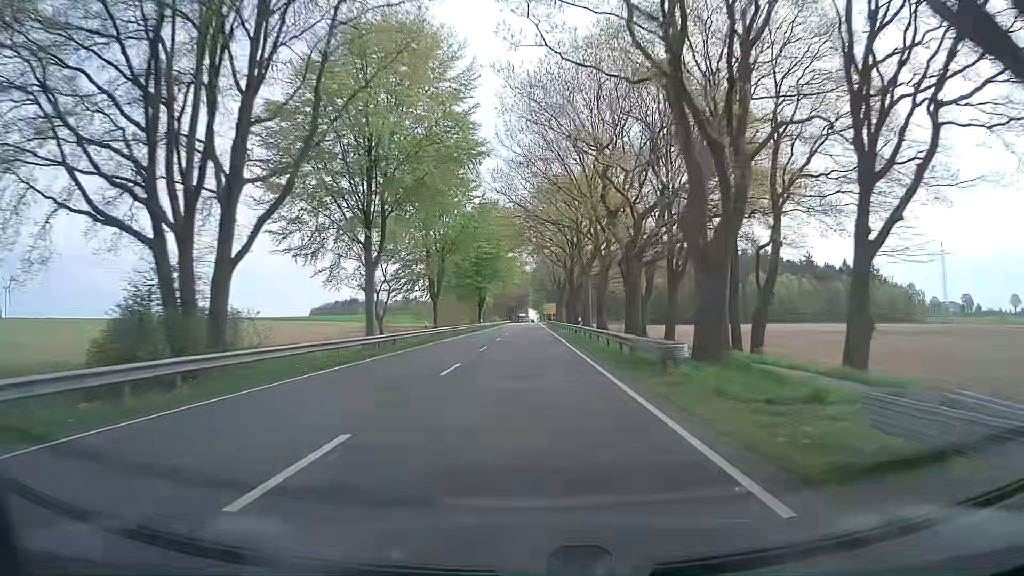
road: primary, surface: asphalt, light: Day
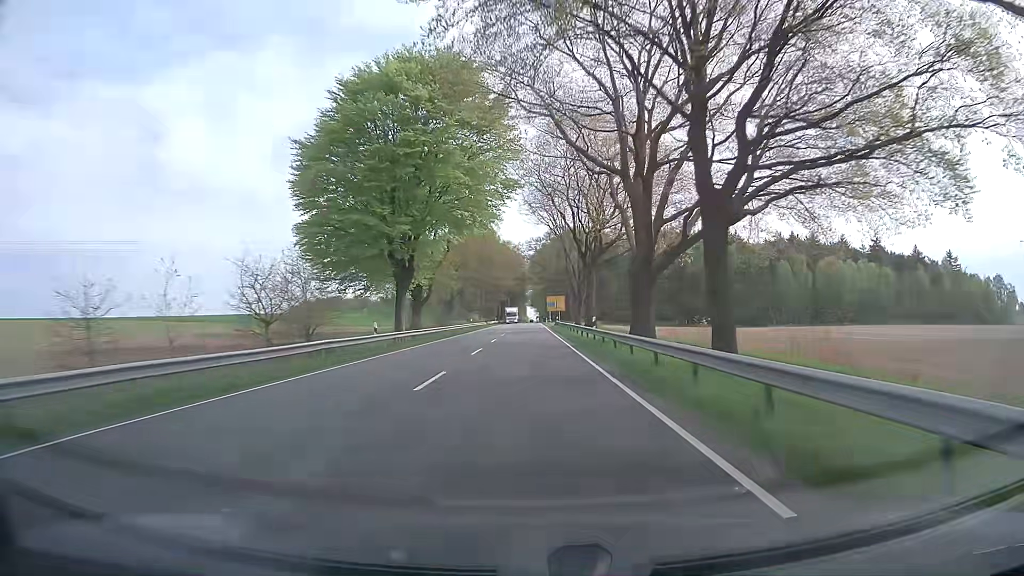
(-0.1, +63.2) m; 0°
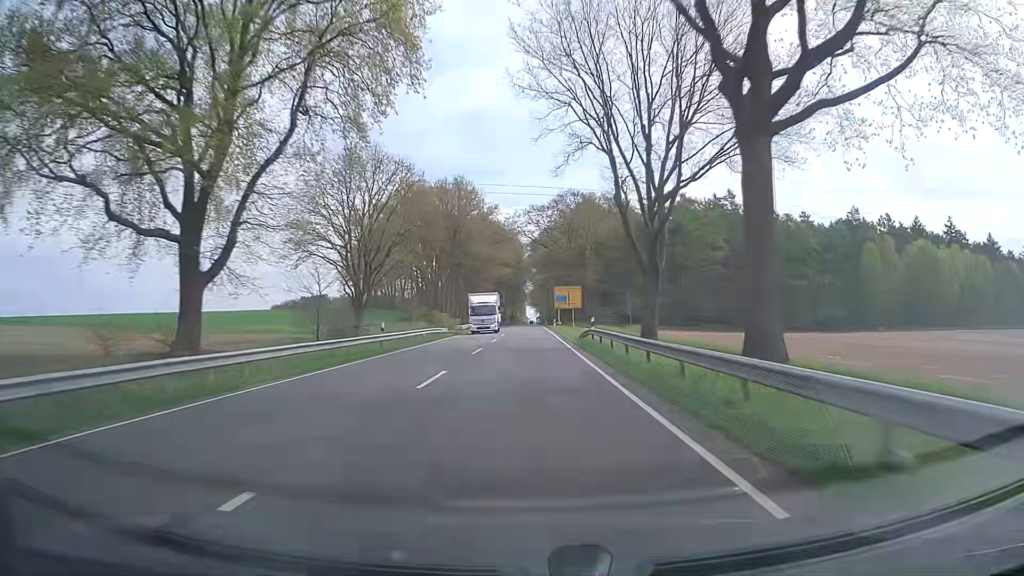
(0.0, +47.5) m; 0°
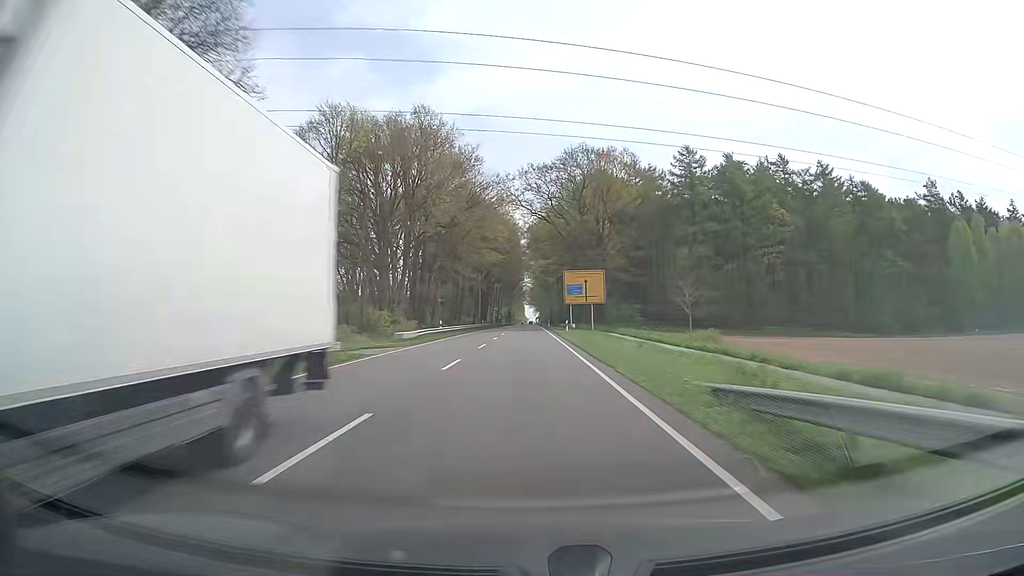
(-0.1, +31.6) m; 0°
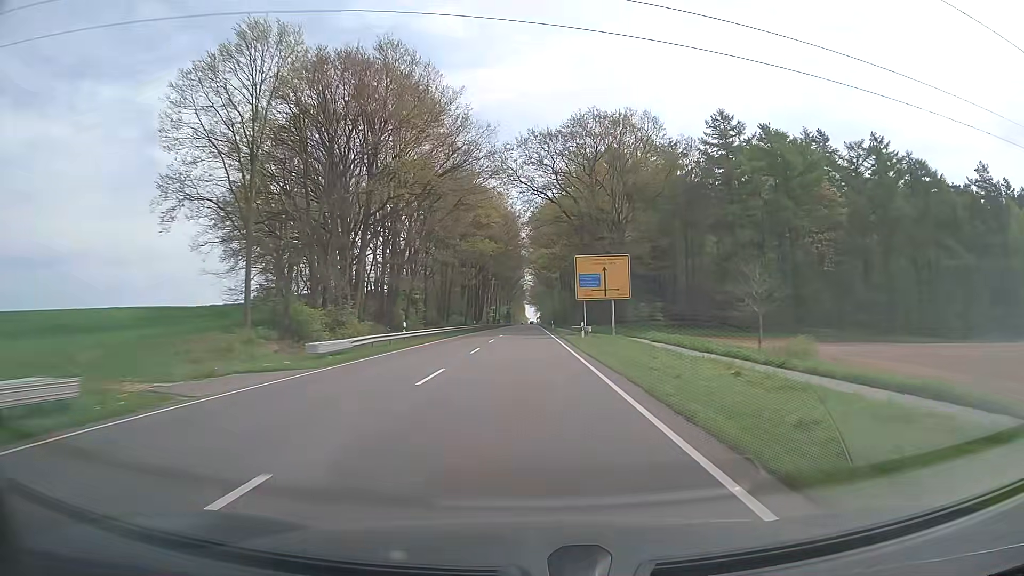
(0.0, +15.8) m; 0°
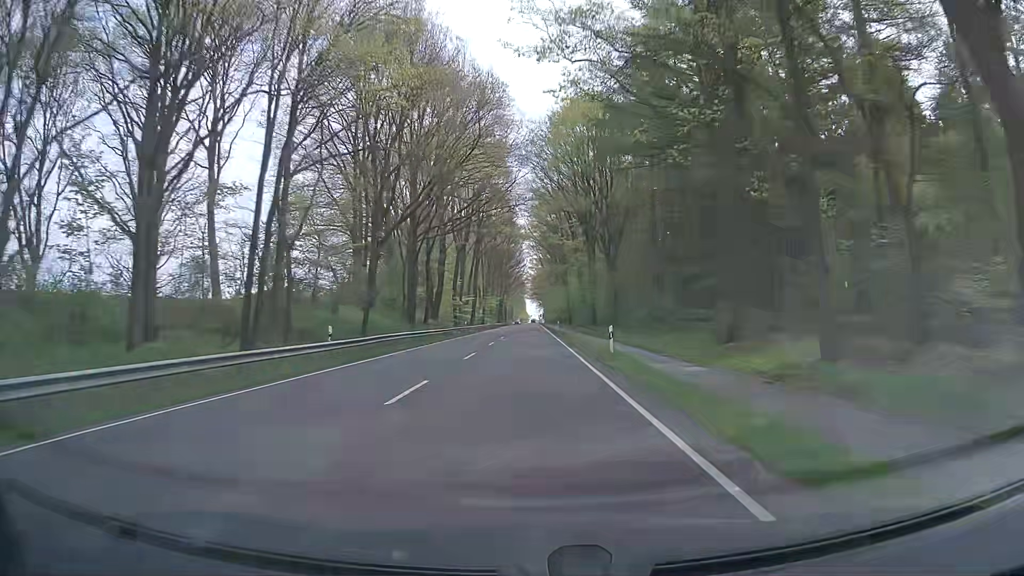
(0.0, +63.2) m; -1°
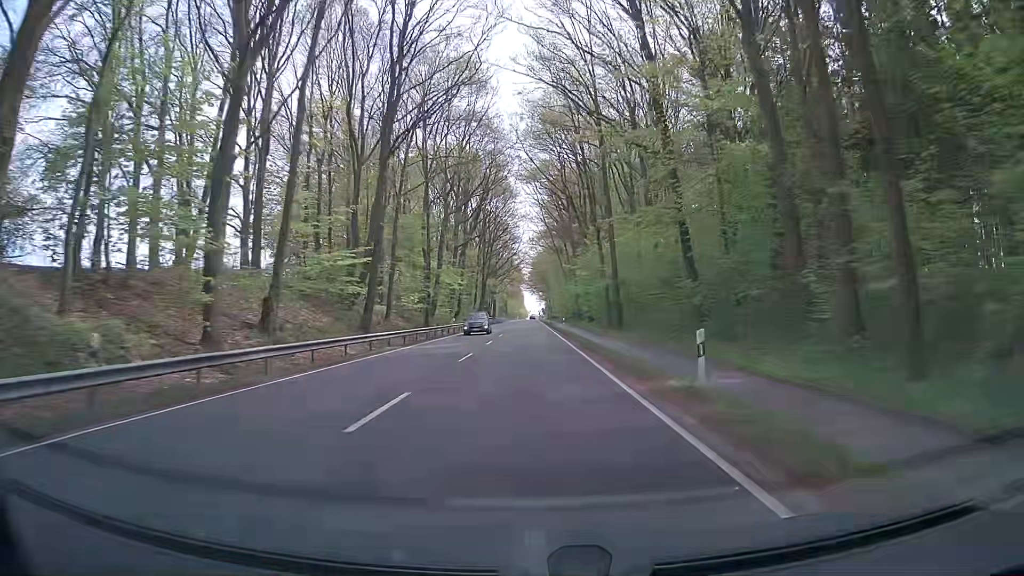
(+0.4, +63.0) m; +1°
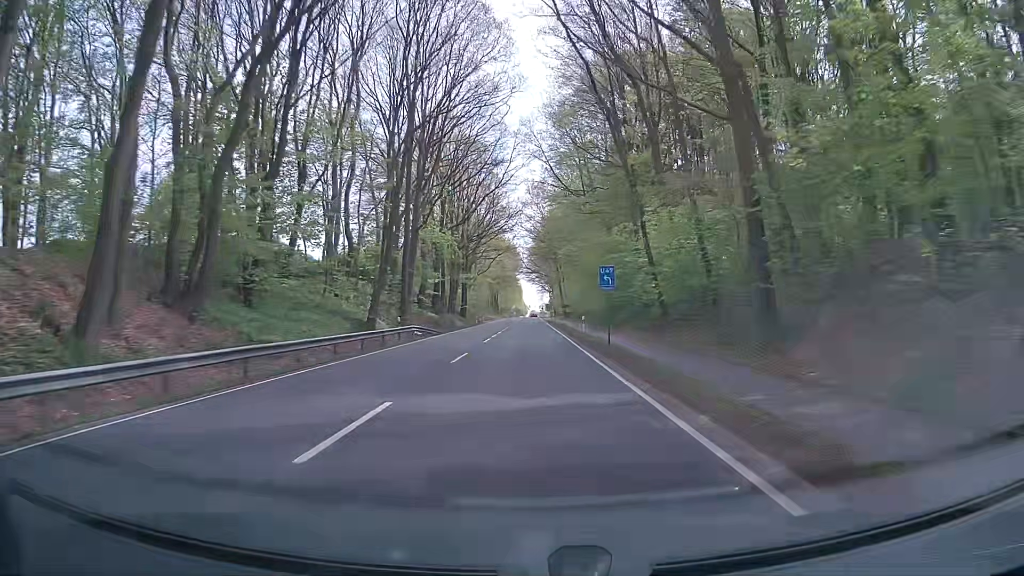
(-0.1, +73.1) m; 0°
(0, +10) (0, +20) (0, +30) (0, +40) (0, +50) (0, +60) (0, +70) (-1, +80) (-1, +90) (-1, +100) m
